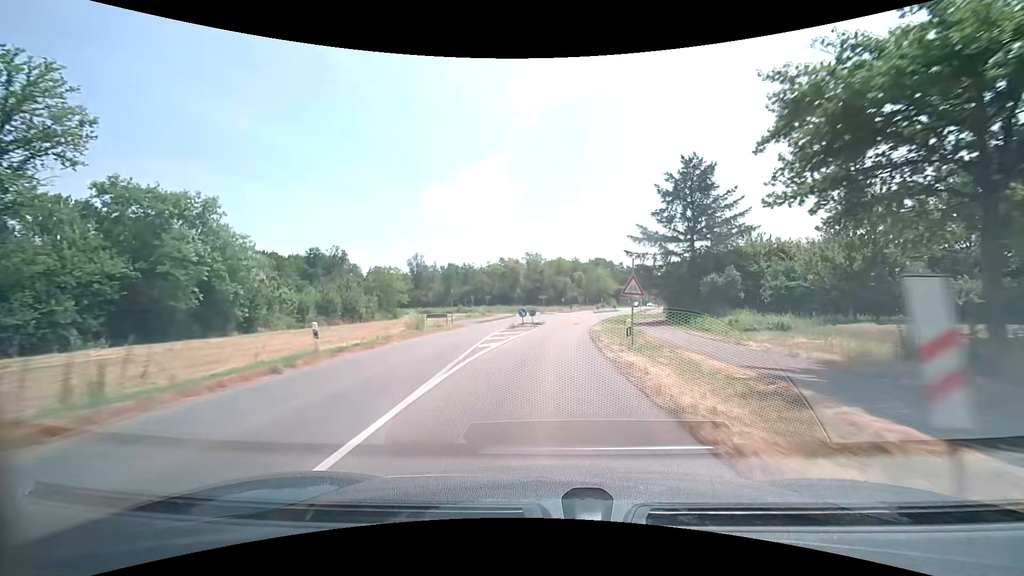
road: secondary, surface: asphalt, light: Day
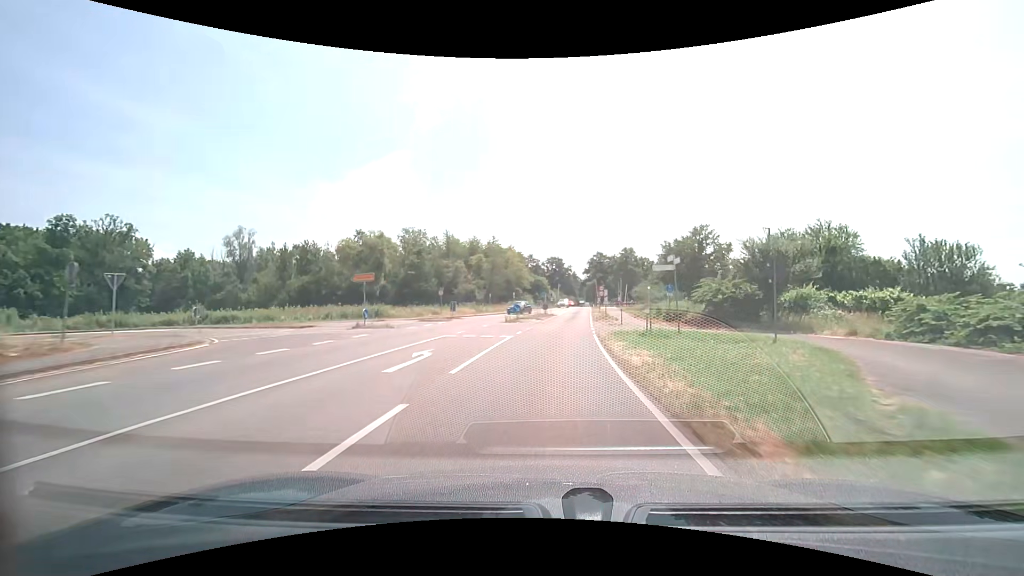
(+3.9, +51.1) m; +10°
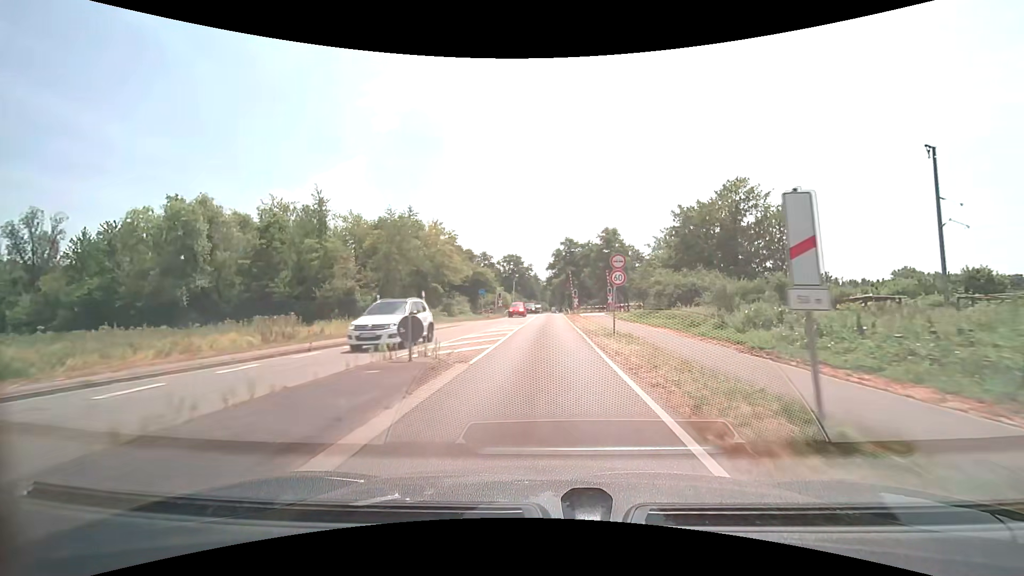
(+2.5, +37.1) m; +5°
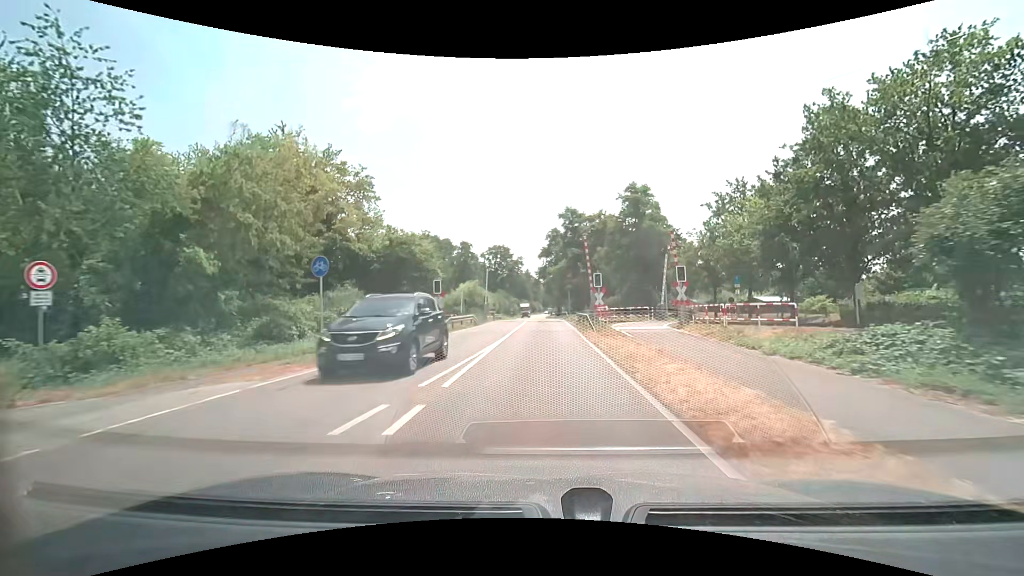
(+0.4, +31.5) m; +1°
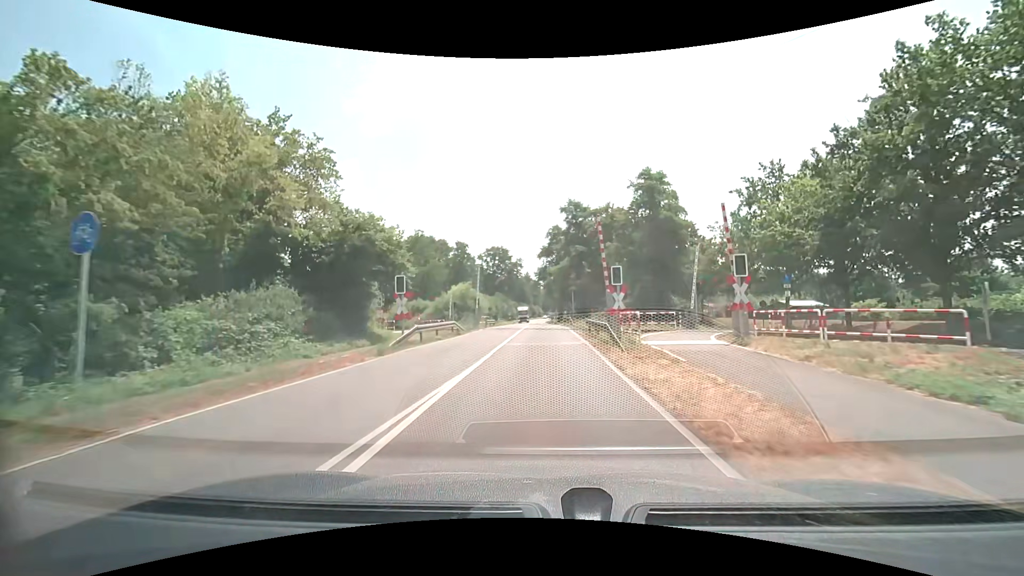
(0.0, +7.3) m; 0°
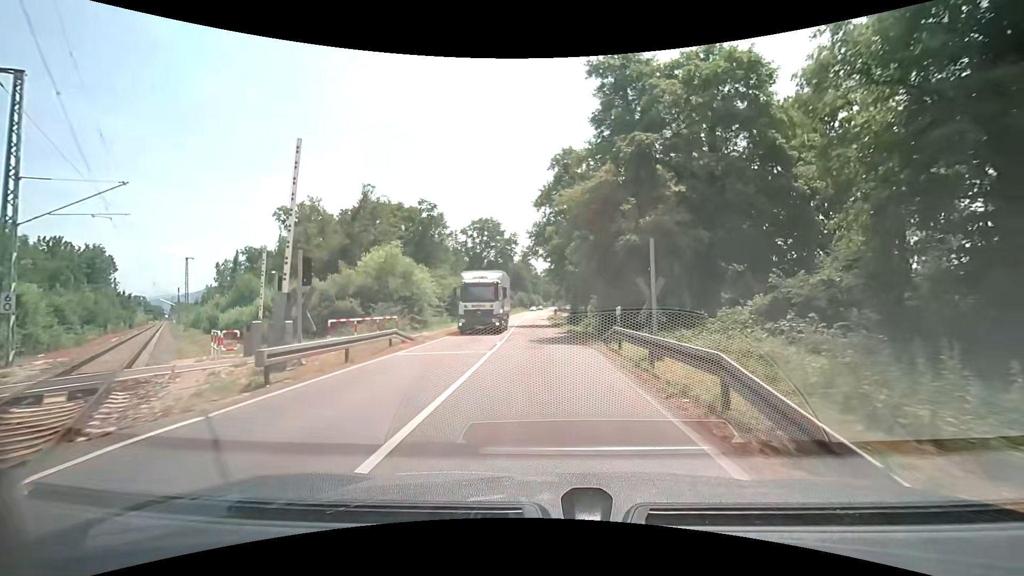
(+0.1, +35.7) m; 0°
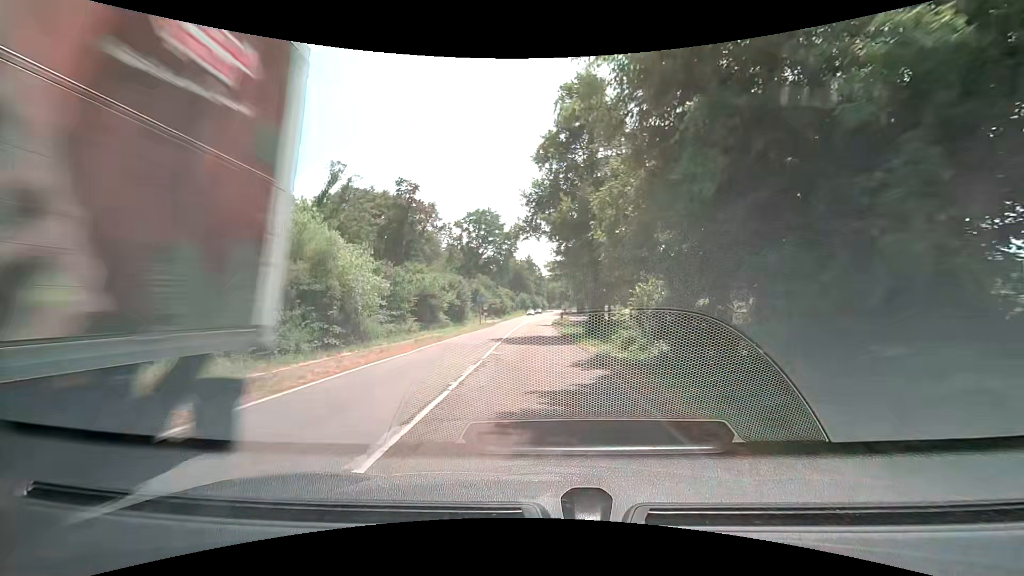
(0.0, +14.5) m; -1°
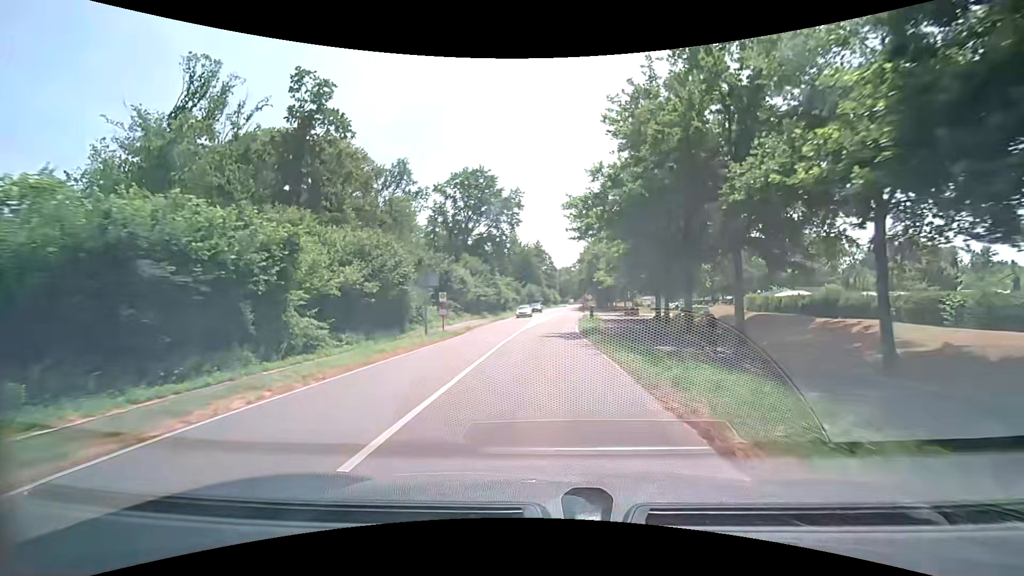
(-0.3, +30.4) m; -1°
(0, +10) (0, +20) (0, +30) (+1, +40) (+2, +50) (+2, +60) (+3, +70) (+4, +80) (+4, +90) (+5, +100) m
